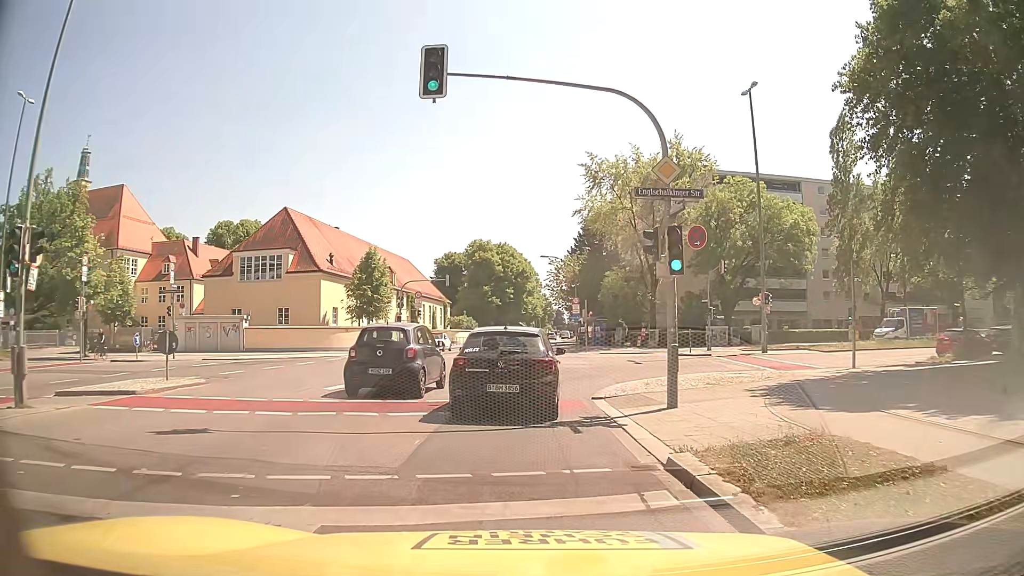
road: secondary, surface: asphalt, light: Day
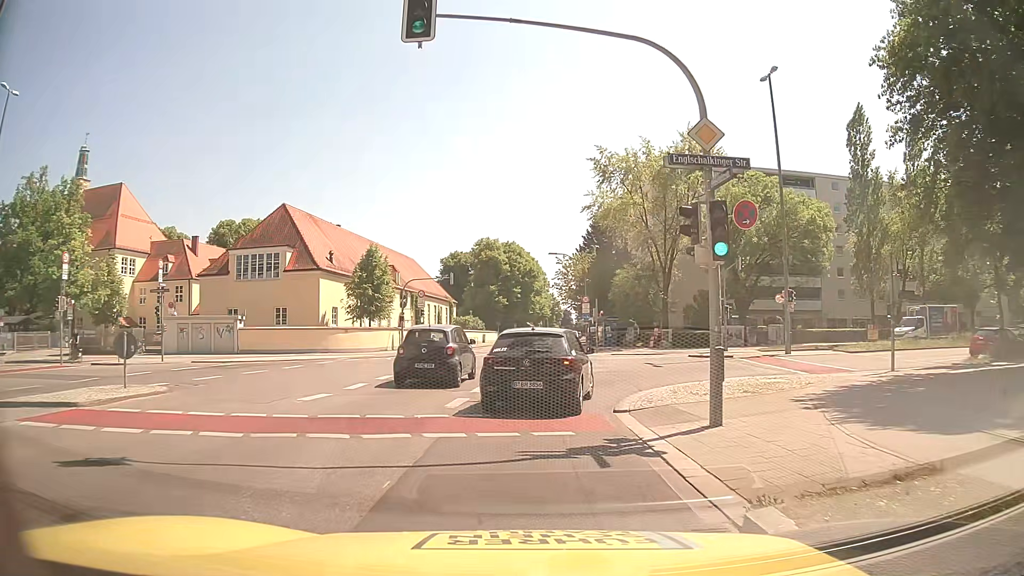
(0.0, +2.5) m; 0°
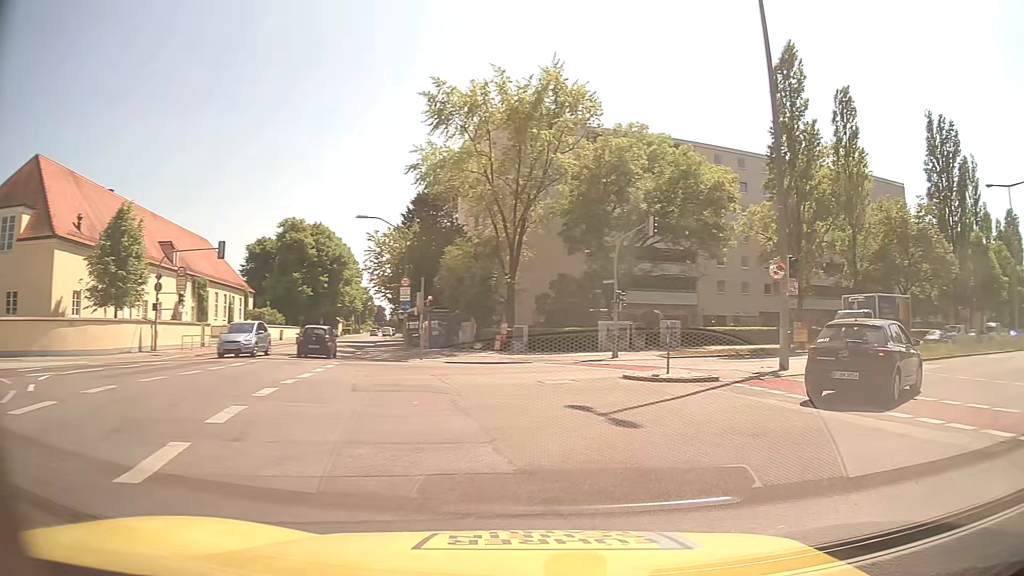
(+0.3, +16.4) m; +14°
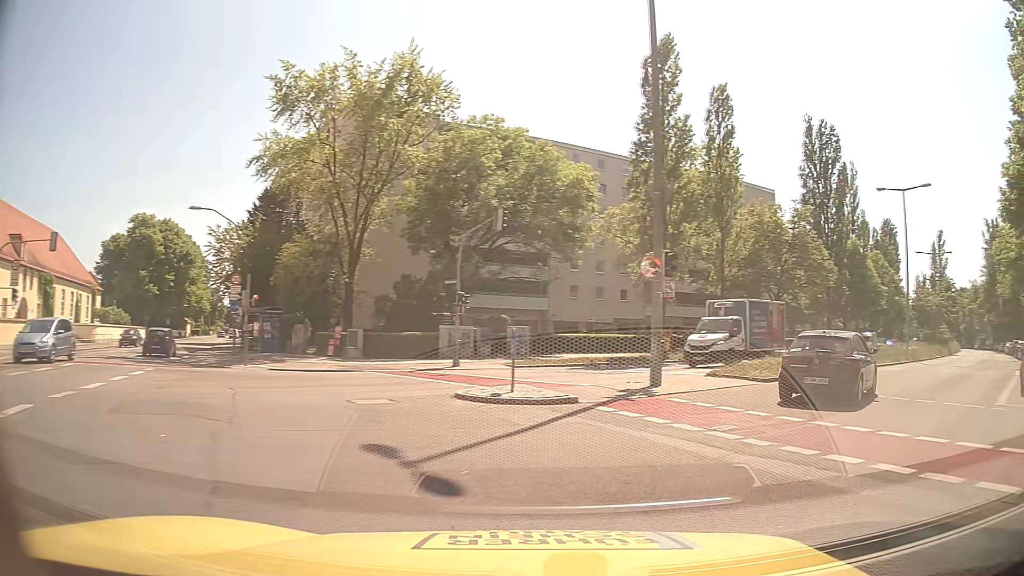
(+0.4, +3.2) m; +14°
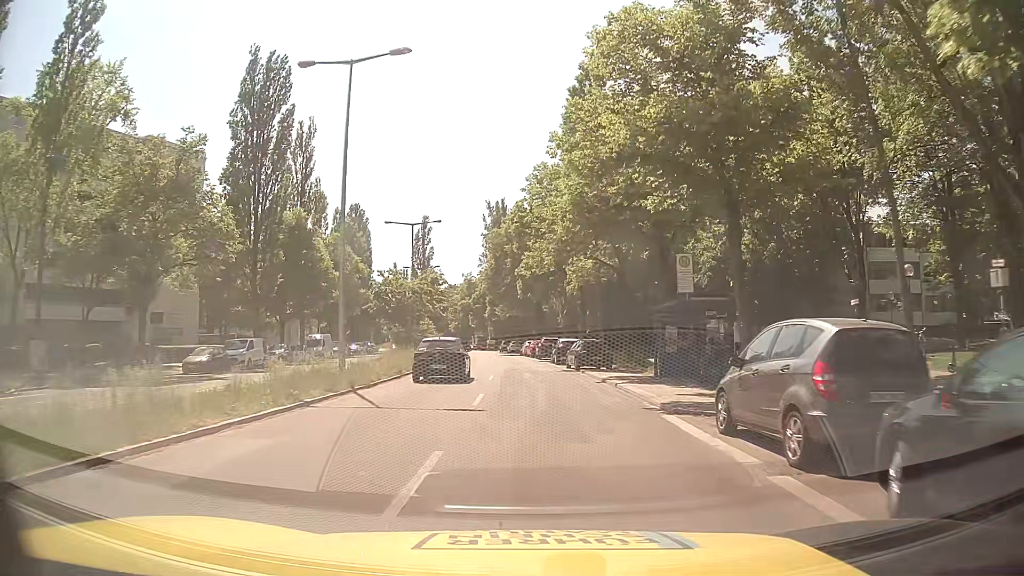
(+11.9, +18.5) m; +45°
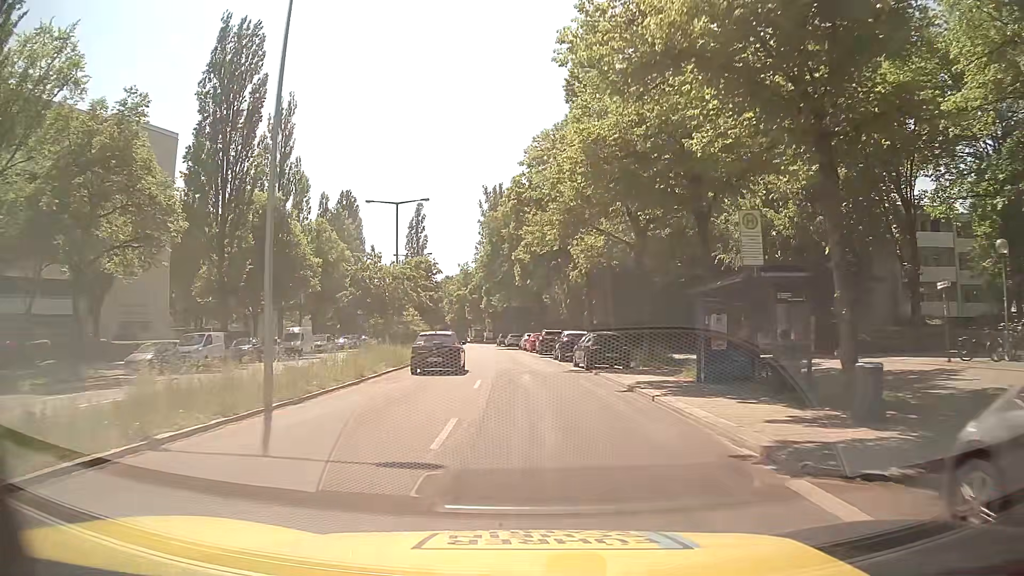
(-0.1, +6.1) m; -1°
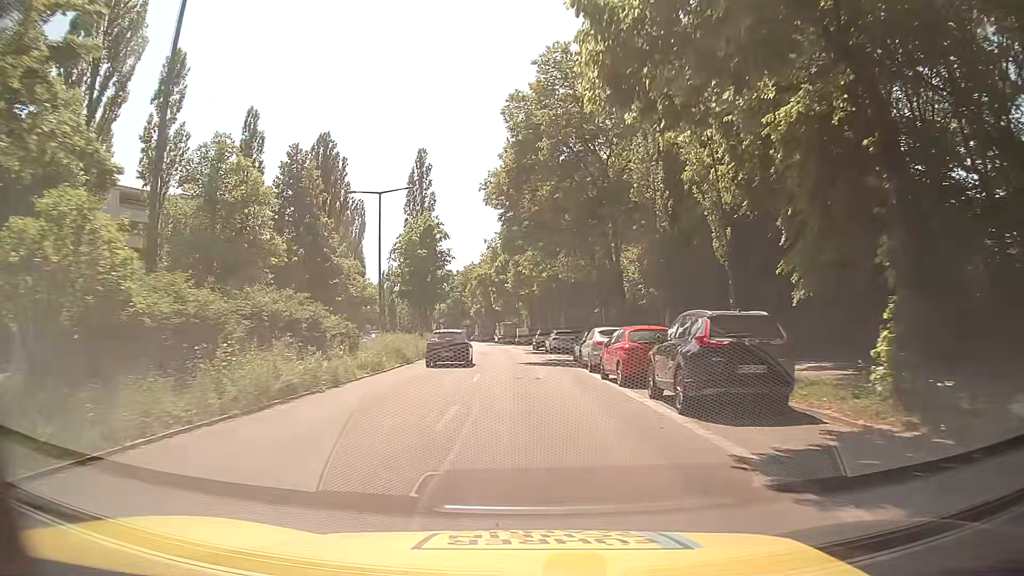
(-1.0, +35.4) m; -3°
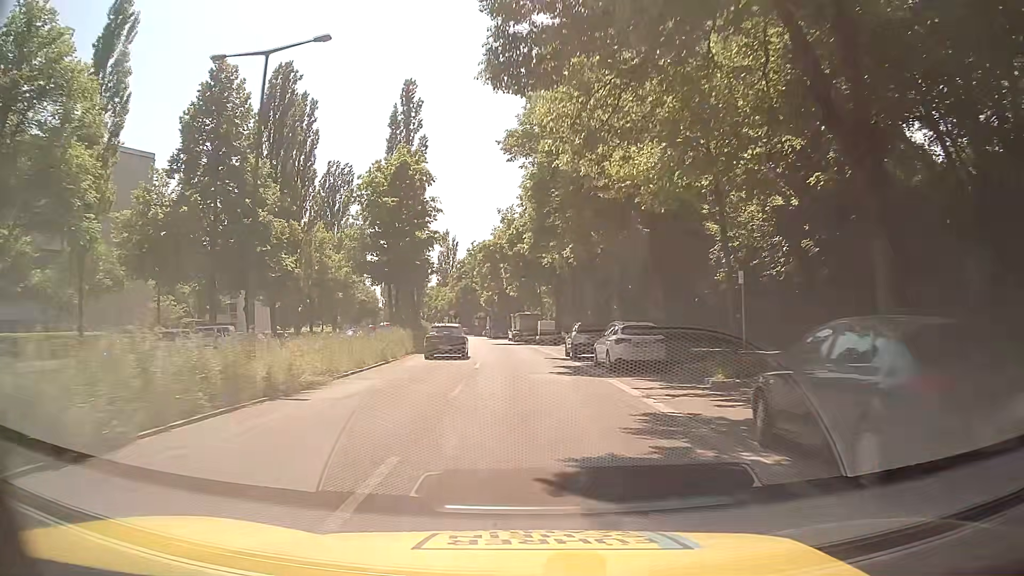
(-0.5, +23.5) m; -3°
(0, +10) (0, +20) (-1, +30) (-1, +40) (-2, +50) (-3, +60) (-4, +70) (-5, +80) (-7, +90) (-8, +100) m
